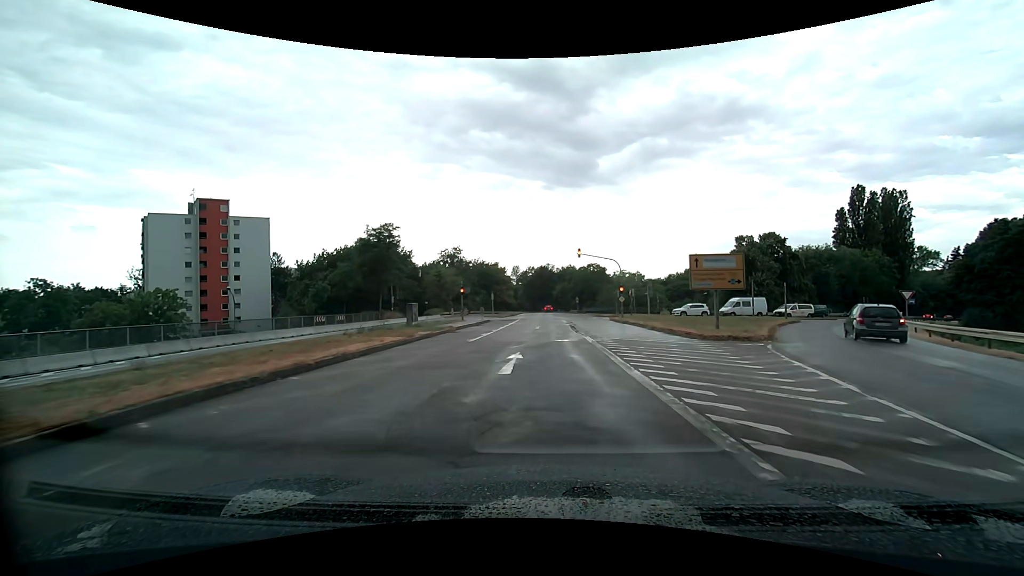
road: secondary_link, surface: asphalt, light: Day
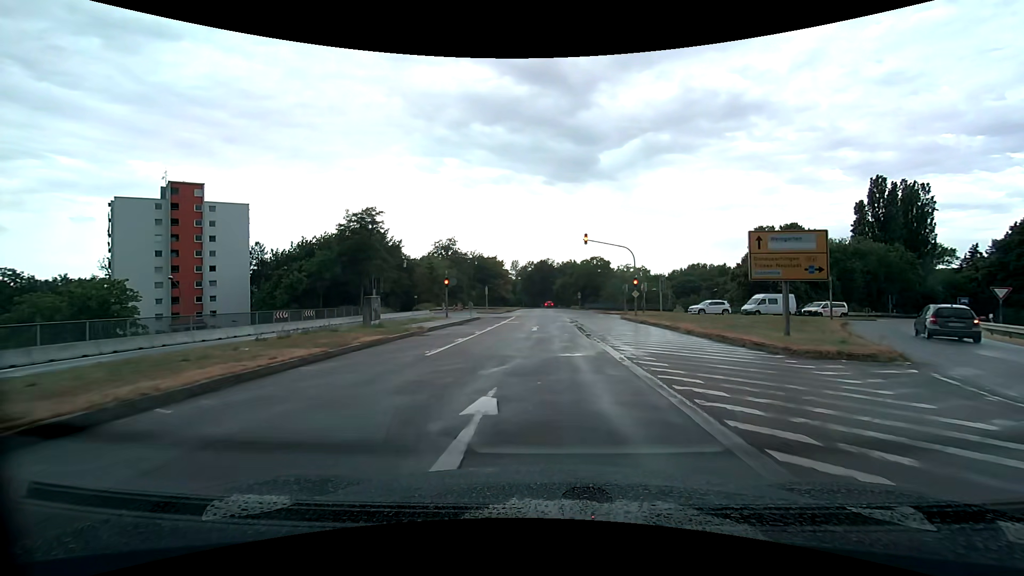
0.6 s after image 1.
(0.0, +7.0) m; 0°
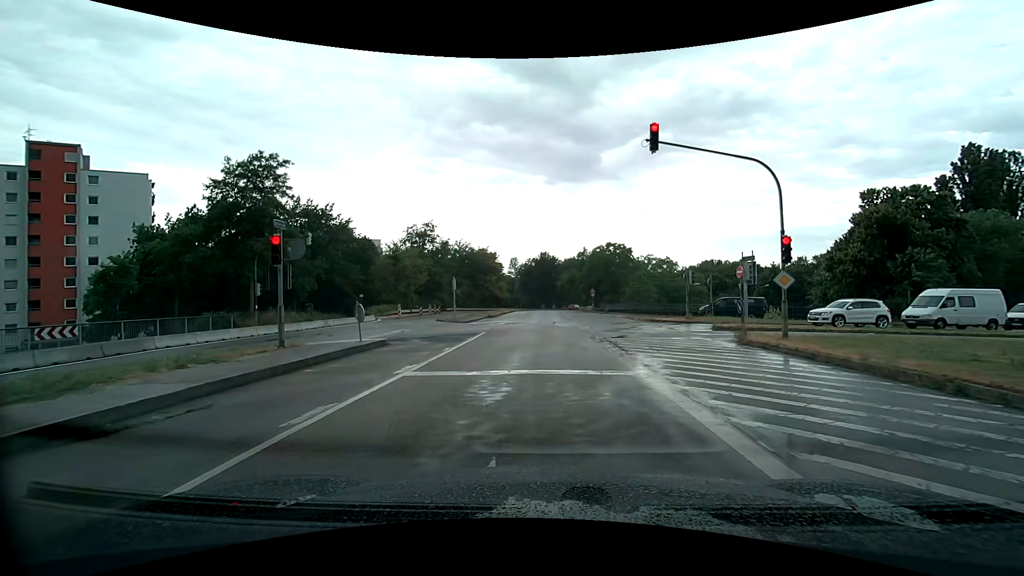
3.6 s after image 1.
(0.0, +23.4) m; 0°
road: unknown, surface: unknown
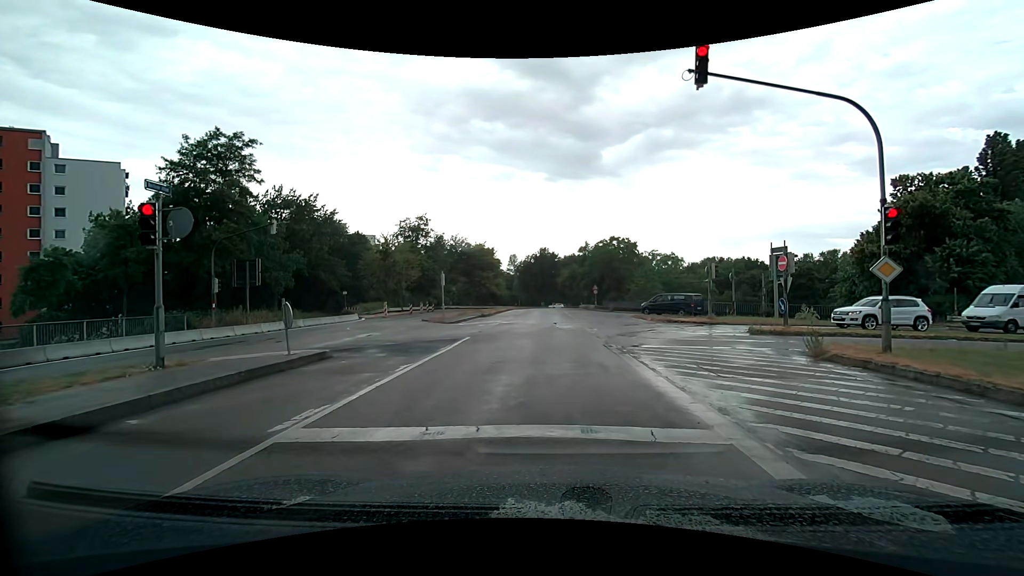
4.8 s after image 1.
(0.0, +4.2) m; -1°
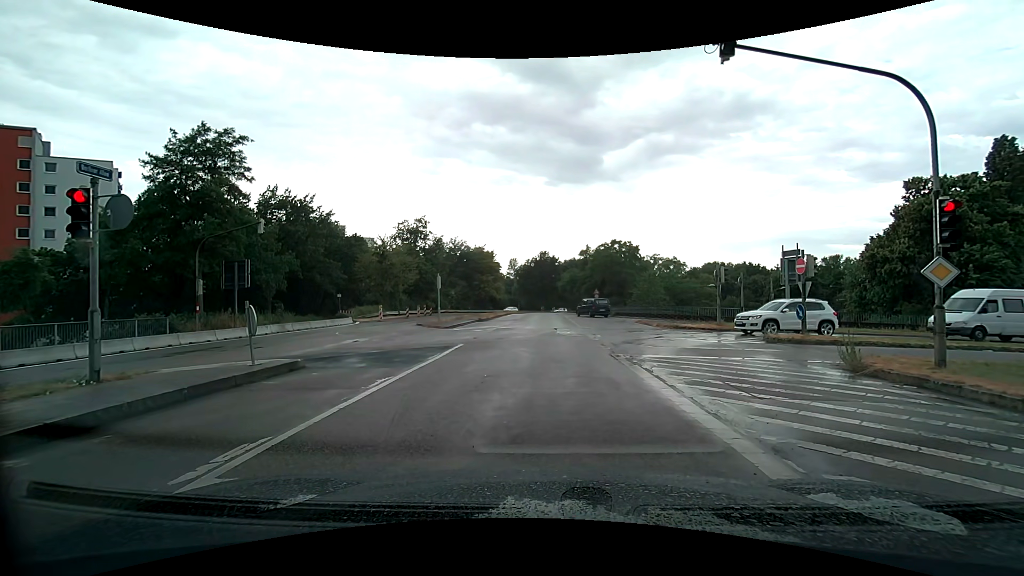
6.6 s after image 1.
(0.0, +1.3) m; +1°
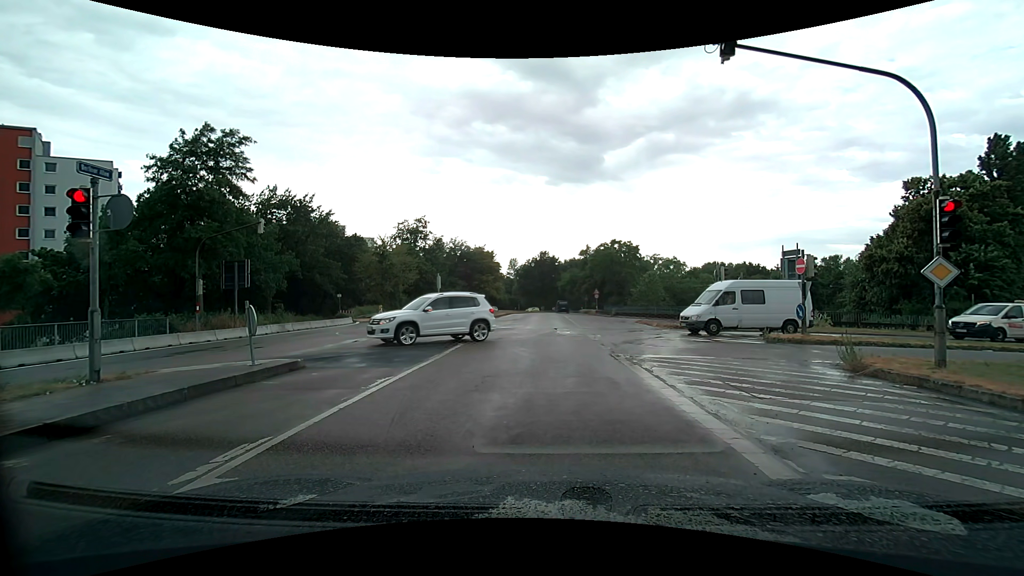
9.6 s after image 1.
(0.0, +0.1) m; 0°
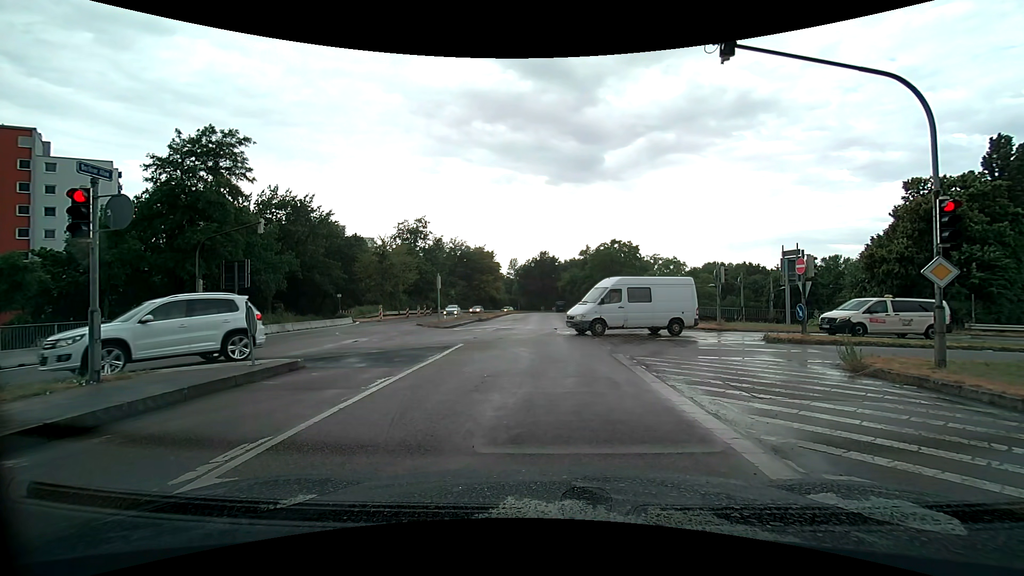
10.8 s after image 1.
(0.0, 0.0) m; 0°
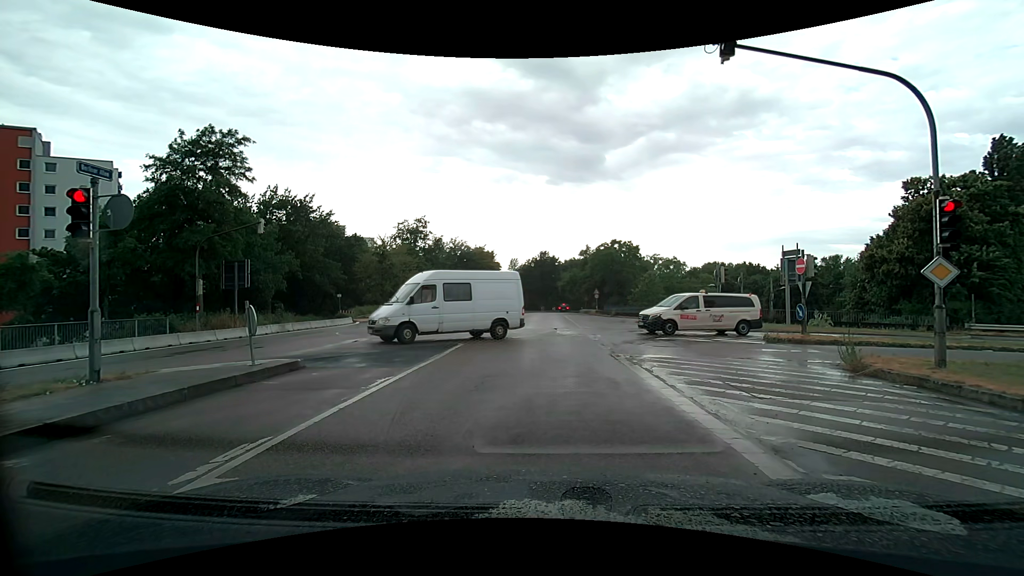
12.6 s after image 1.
(0.0, 0.0) m; 0°
(0, +10) (+1, +20) (+1, +30) (+1, +40) (+1, +50) (+1, +60) (+1, +70) (+2, +80) (+2, +90) (+3, +100) m
